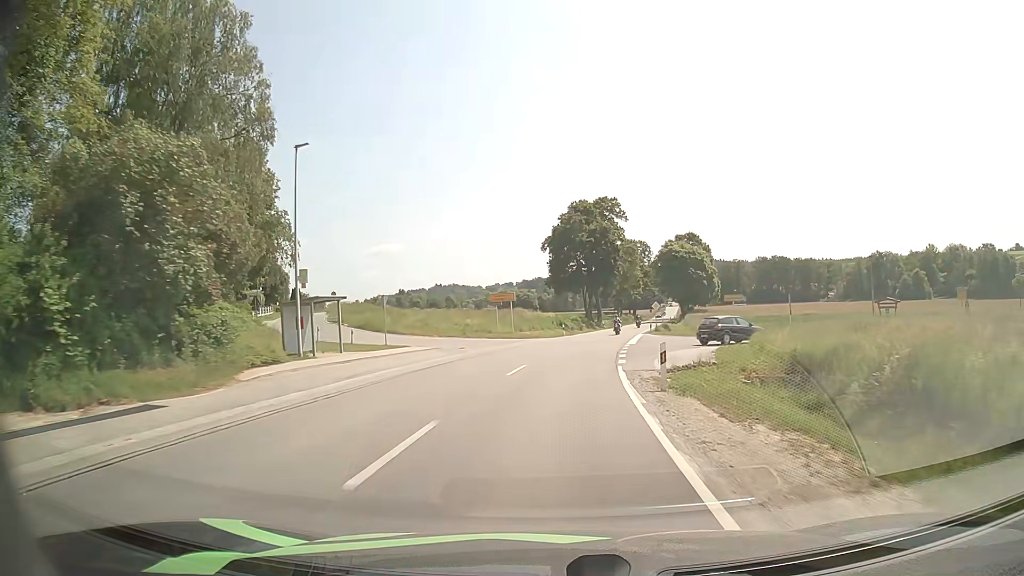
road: secondary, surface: asphalt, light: Day
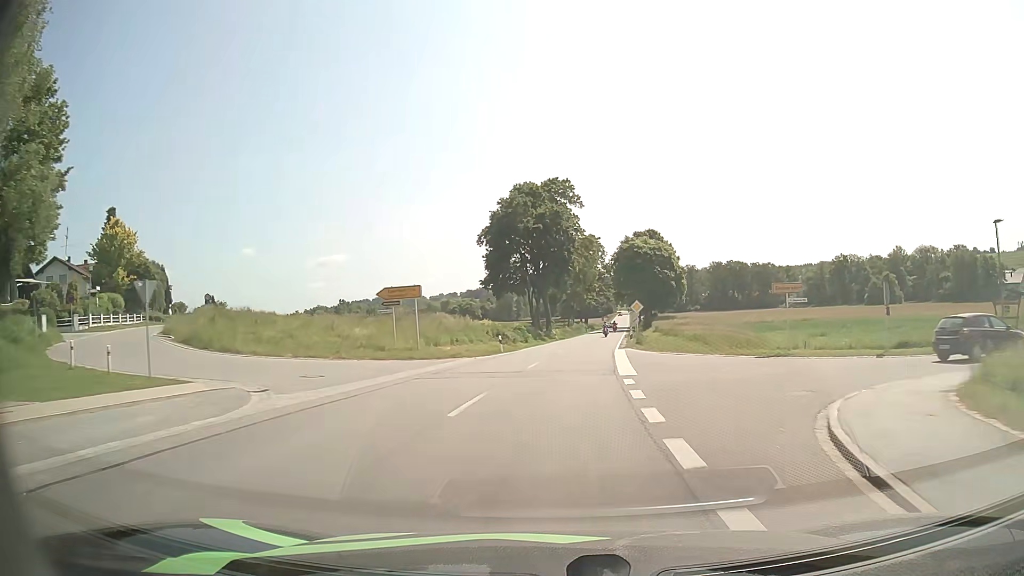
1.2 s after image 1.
(+0.6, +19.3) m; +4°
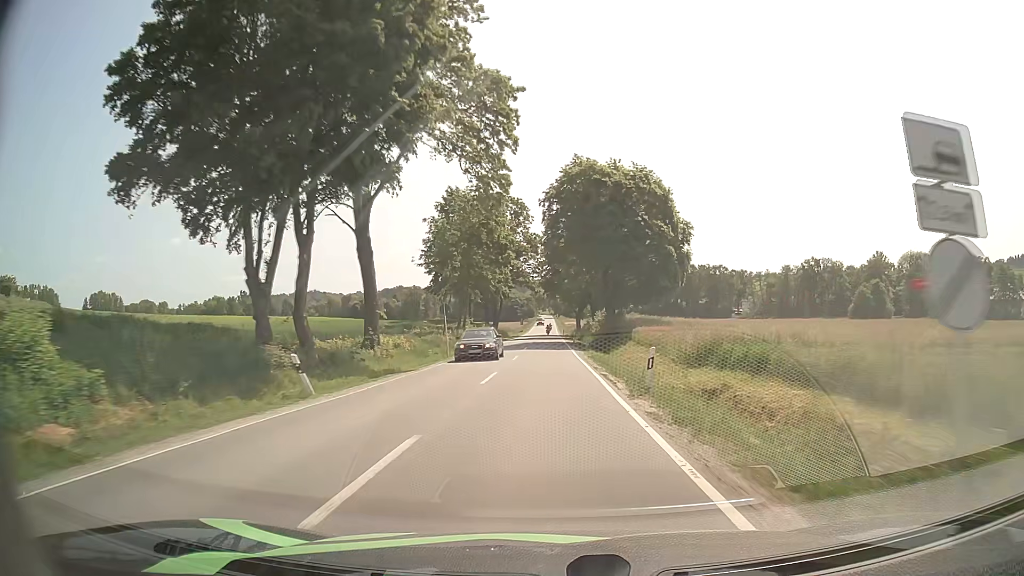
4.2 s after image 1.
(+4.1, +54.1) m; +7°
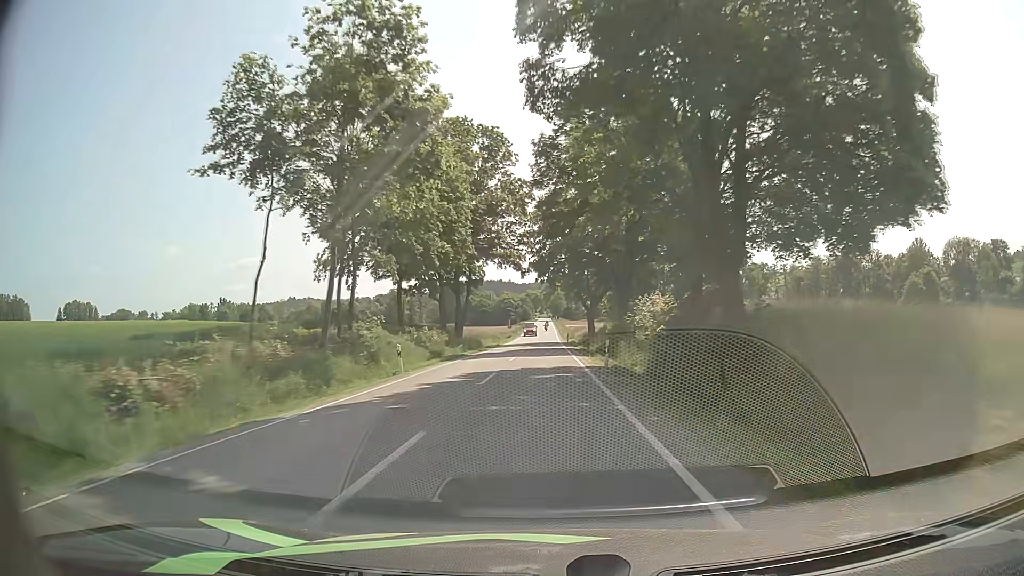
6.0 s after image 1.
(+0.2, +36.2) m; 0°
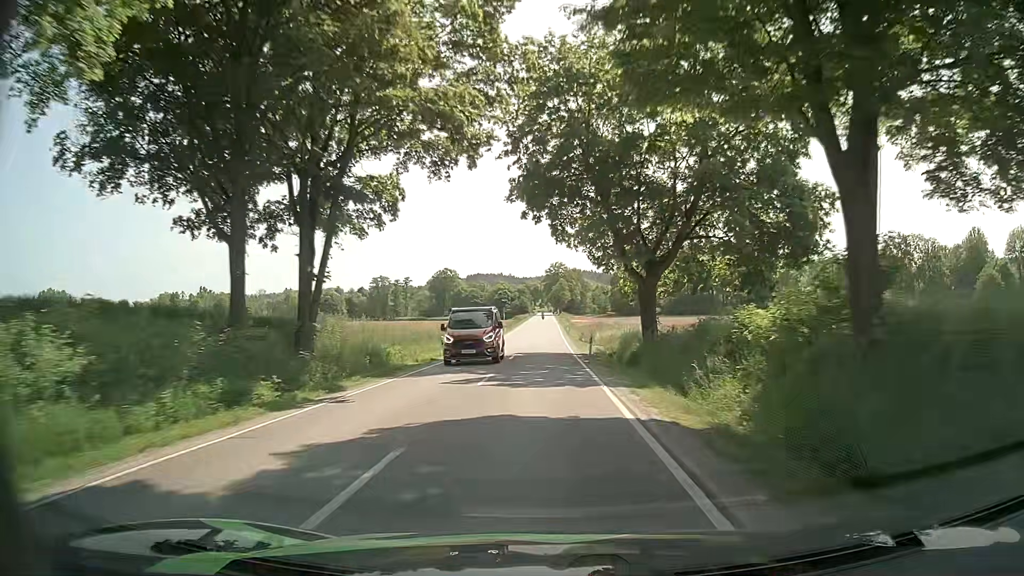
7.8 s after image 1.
(-0.1, +37.5) m; 0°
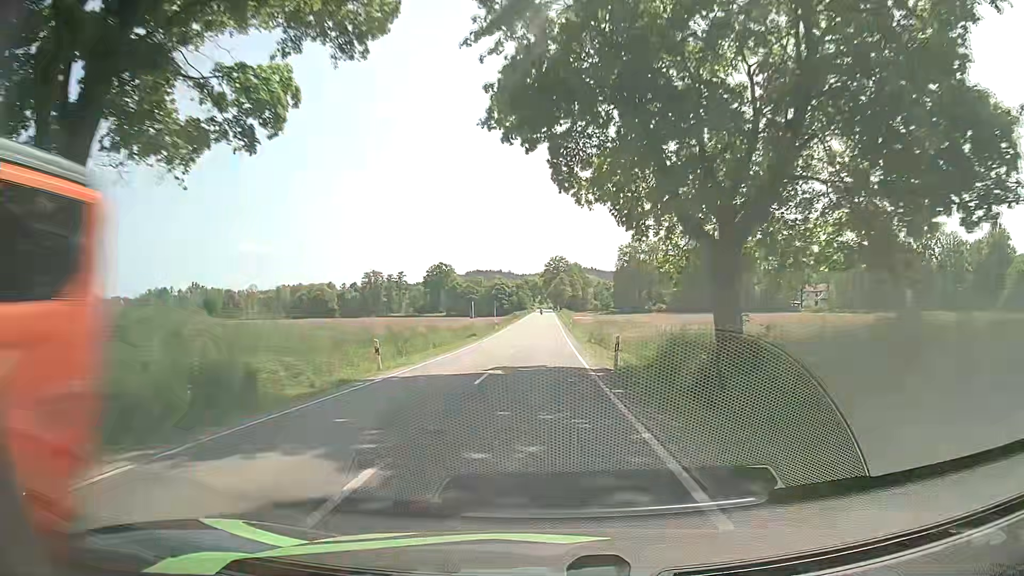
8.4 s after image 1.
(0.0, +12.6) m; 0°
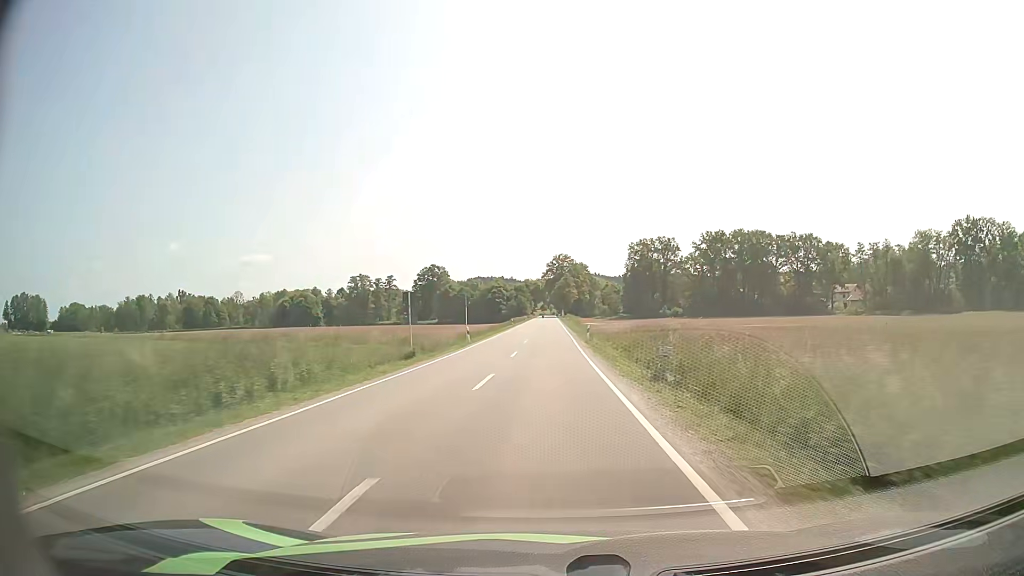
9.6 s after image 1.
(0.0, +25.3) m; 0°
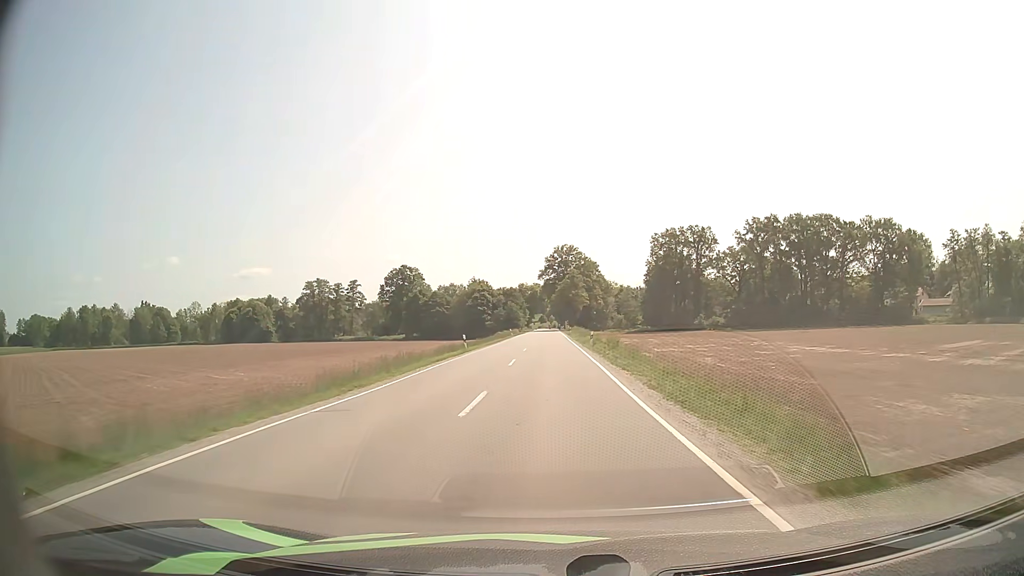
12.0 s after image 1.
(-0.4, +51.5) m; 0°
(0, +10) (0, +20) (0, +30) (0, +40) (0, +50) (0, +60) (0, +70) (0, +80) (0, +90) (0, +100) m
